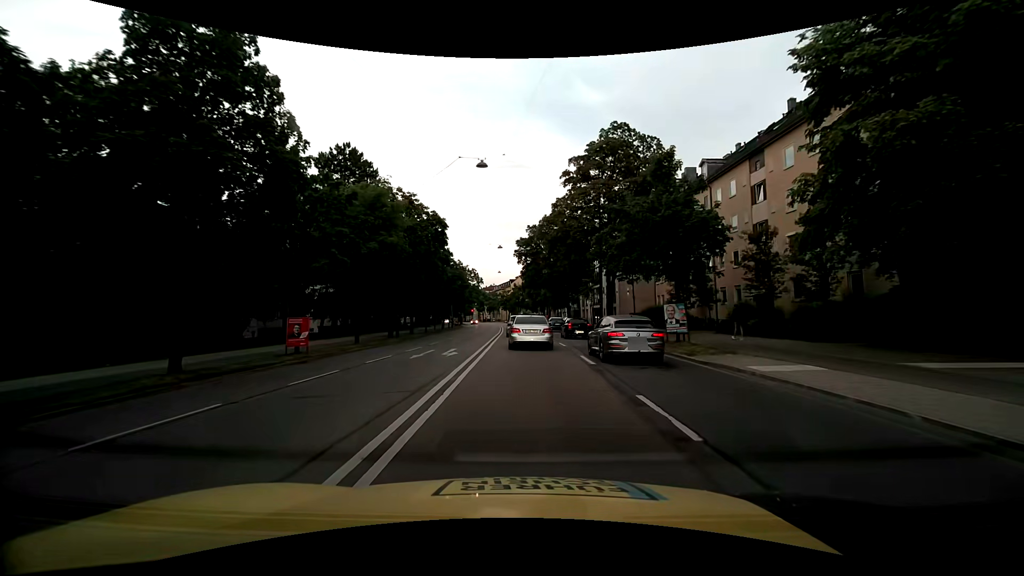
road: primary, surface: asphalt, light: Day
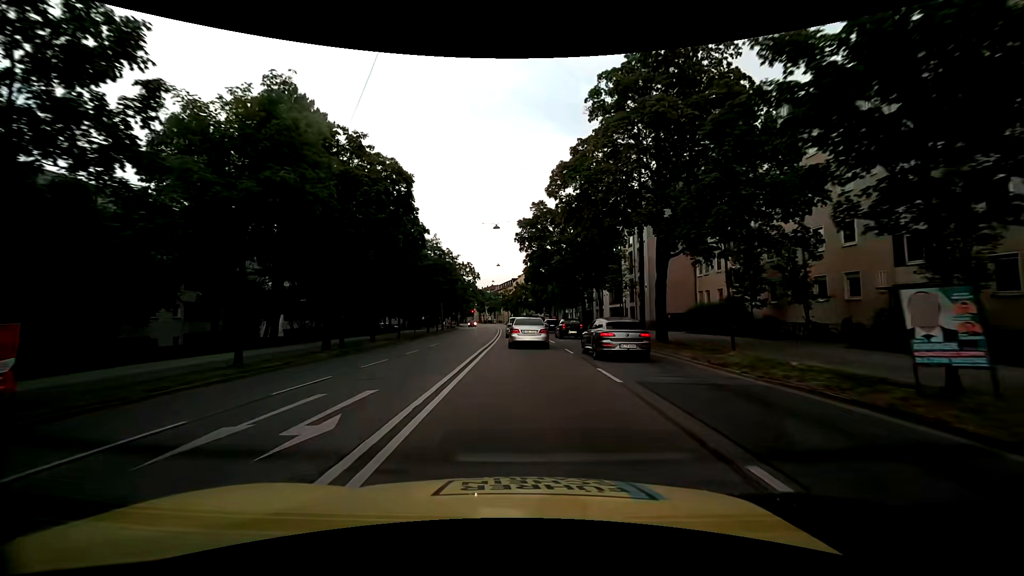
(-0.1, +13.0) m; 0°
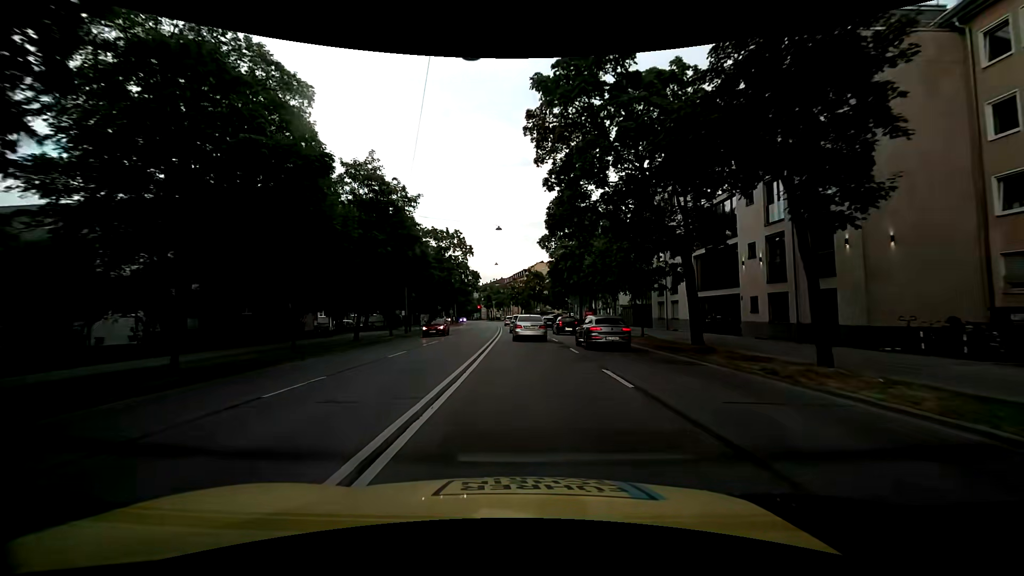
(-0.3, +28.1) m; -2°
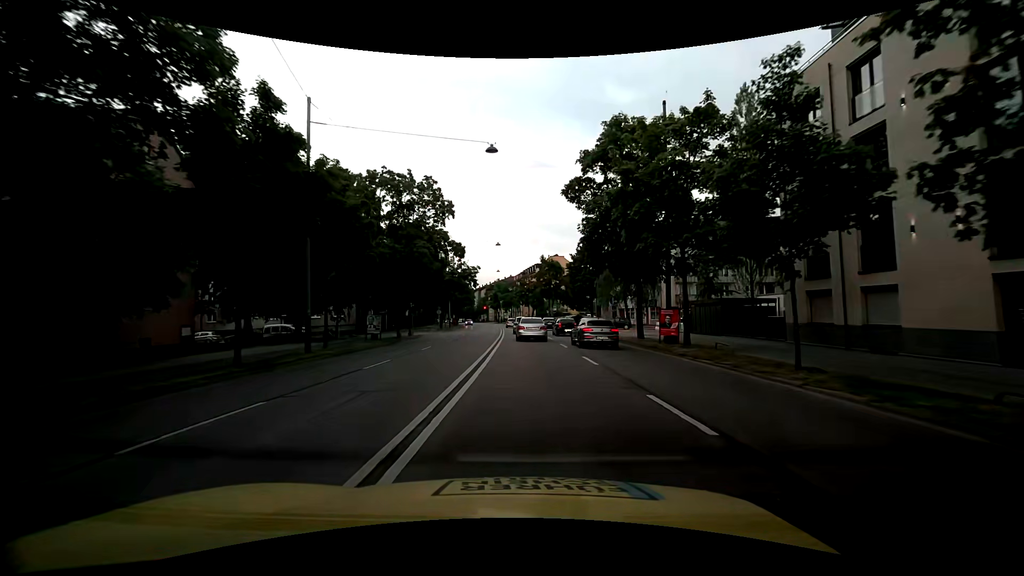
(0.0, +21.8) m; 0°
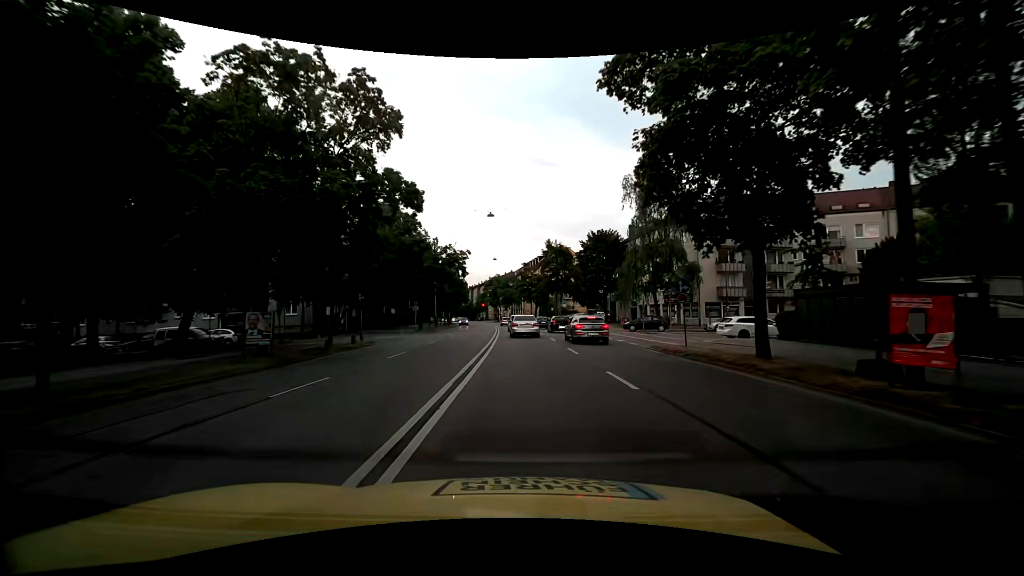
(-0.1, +14.5) m; -1°
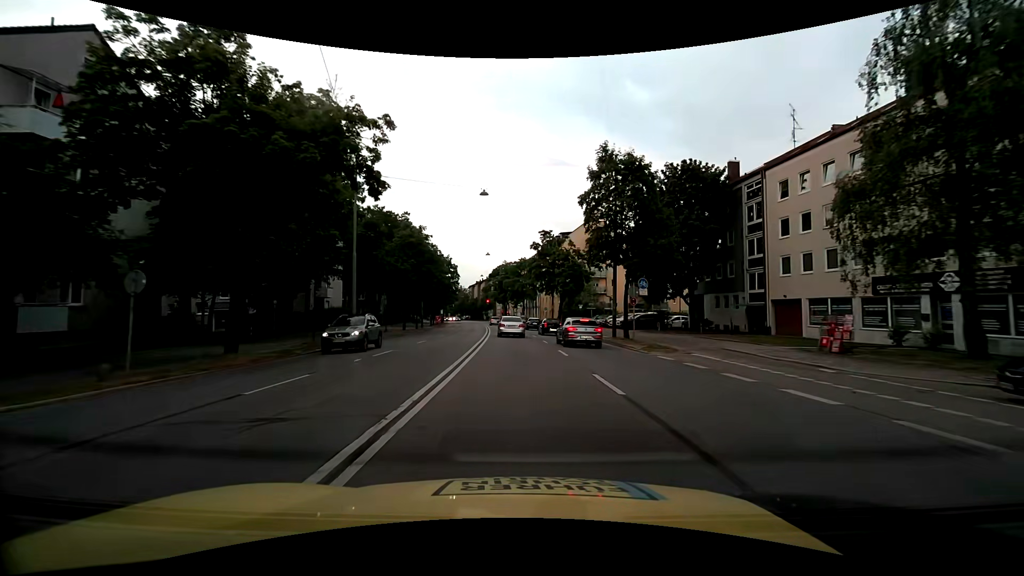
(+0.1, +36.5) m; -1°
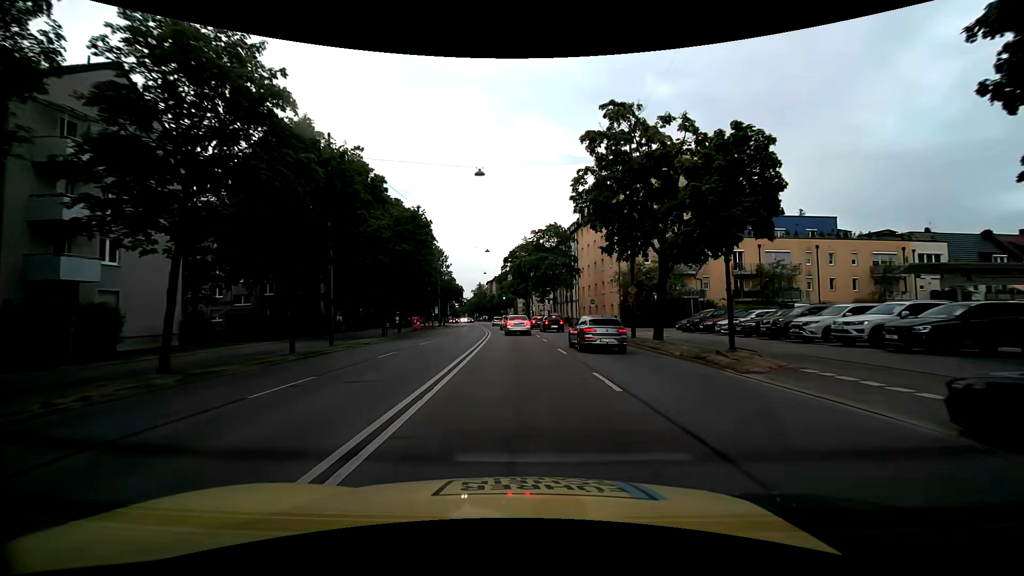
(-0.9, +35.7) m; -2°
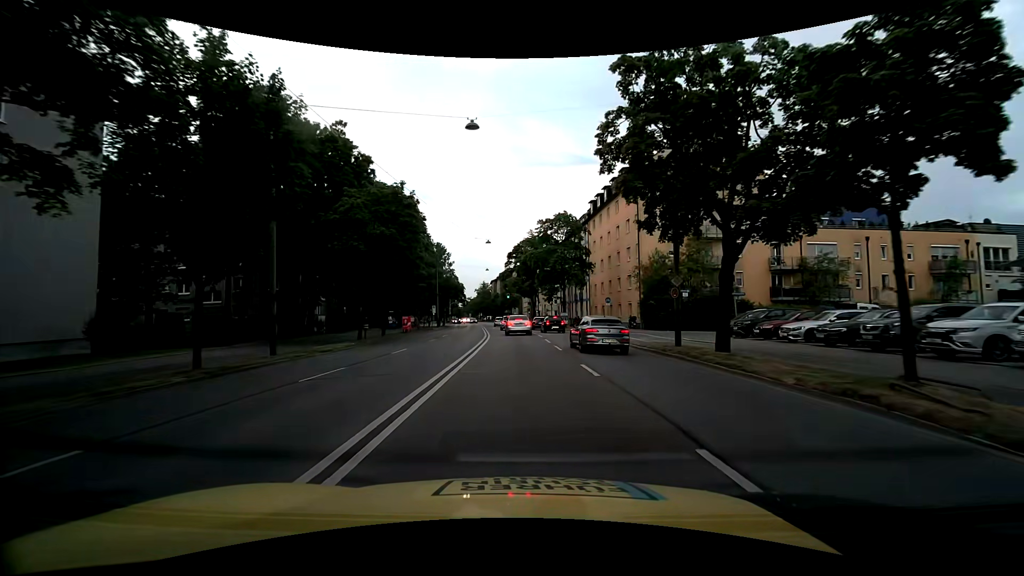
(-0.1, +6.9) m; -1°
(0, +10) (0, +20) (-1, +30) (-1, +40) (-2, +50) (-2, +60) (-3, +70) (-4, +80) (-5, +90) (-6, +100) m
